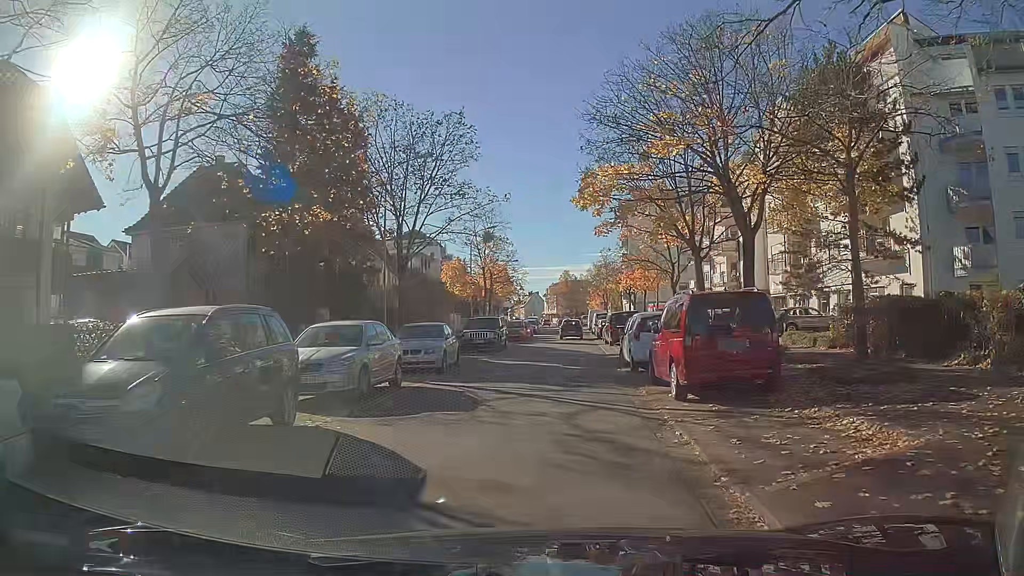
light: Day
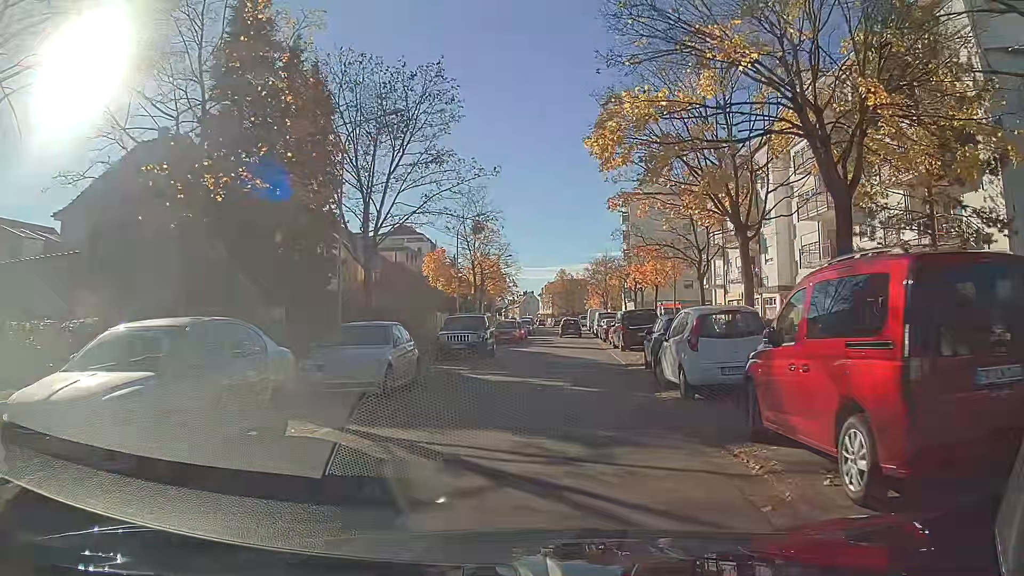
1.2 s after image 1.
(+0.1, +6.9) m; +1°
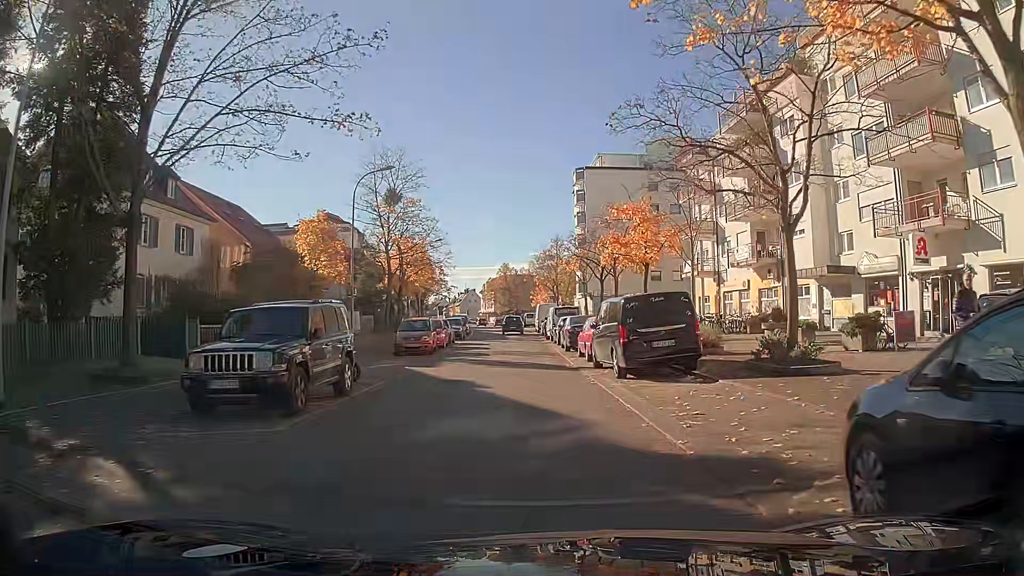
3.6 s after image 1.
(+0.7, +15.4) m; +4°
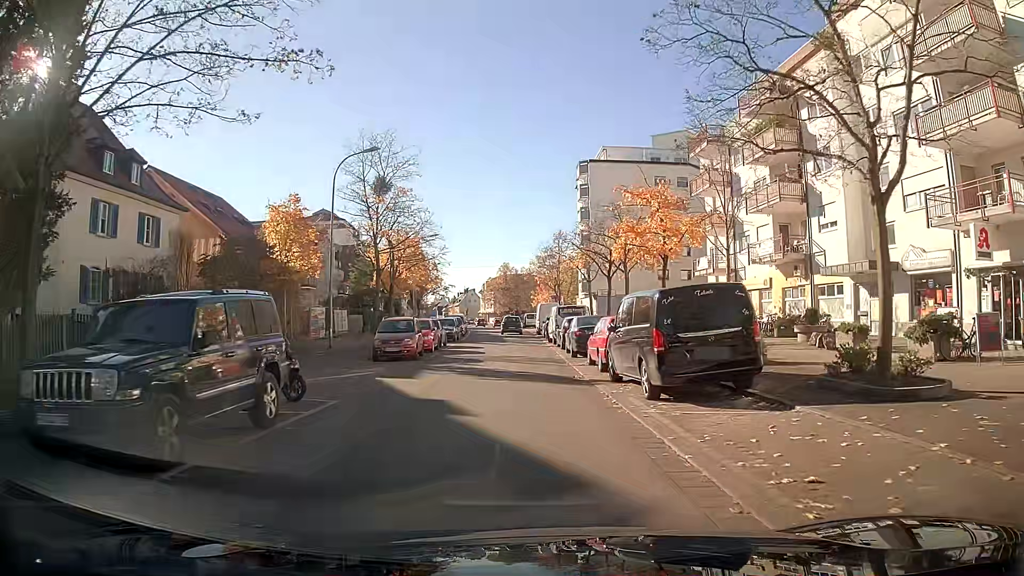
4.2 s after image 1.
(0.0, +3.9) m; 0°
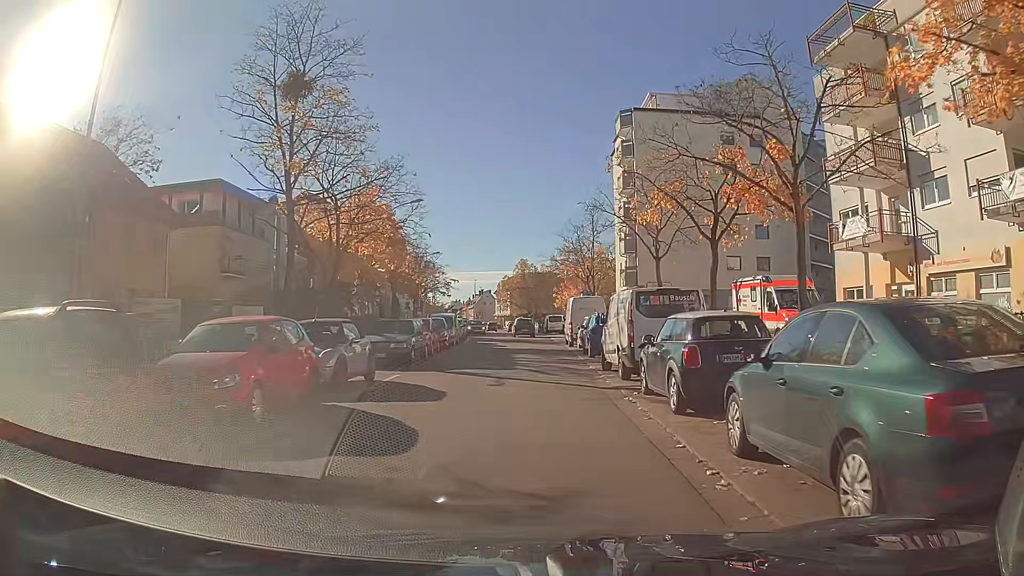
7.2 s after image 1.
(-0.3, +20.0) m; -1°
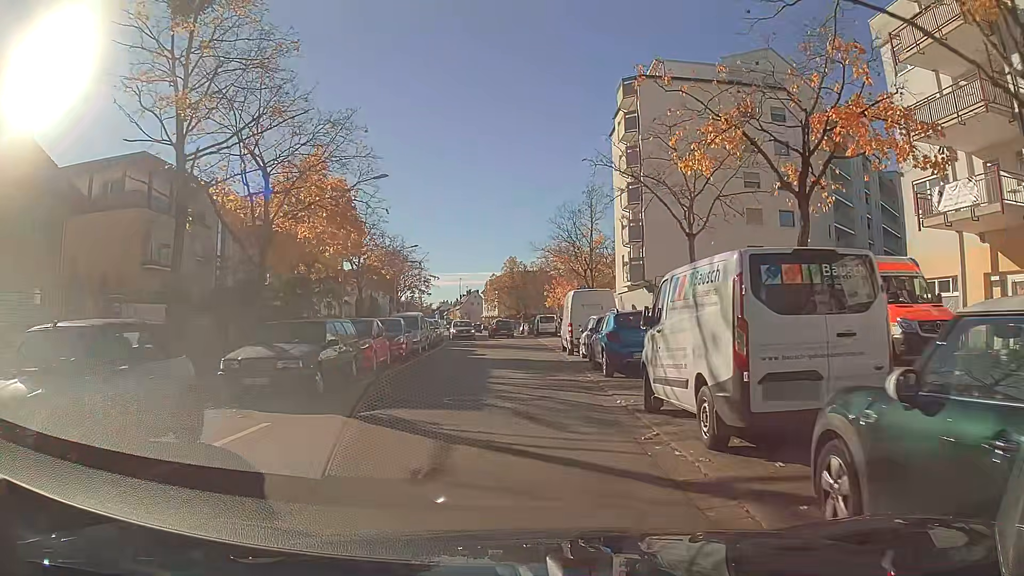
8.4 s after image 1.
(+0.1, +8.1) m; +1°
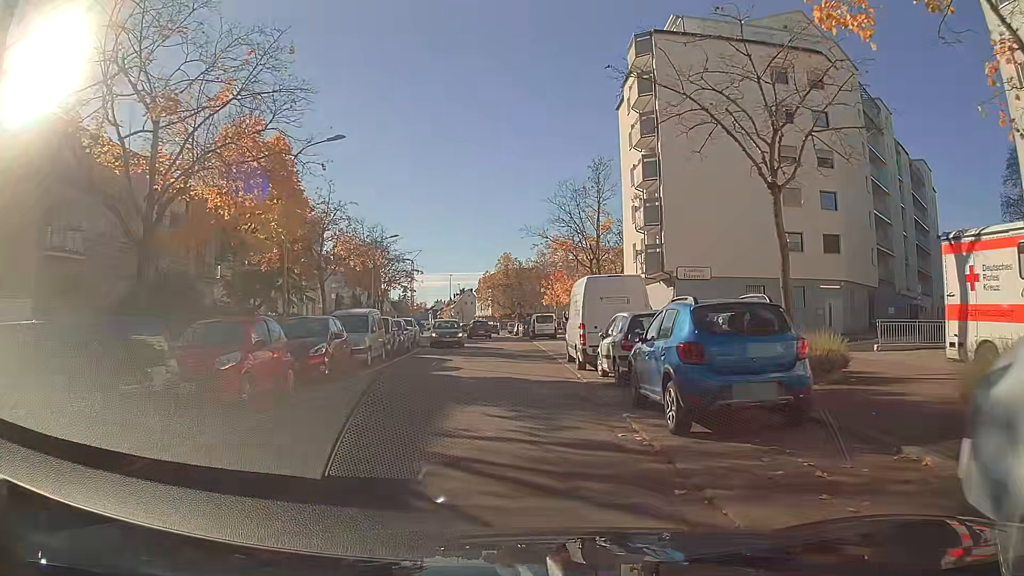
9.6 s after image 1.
(0.0, +8.0) m; 0°
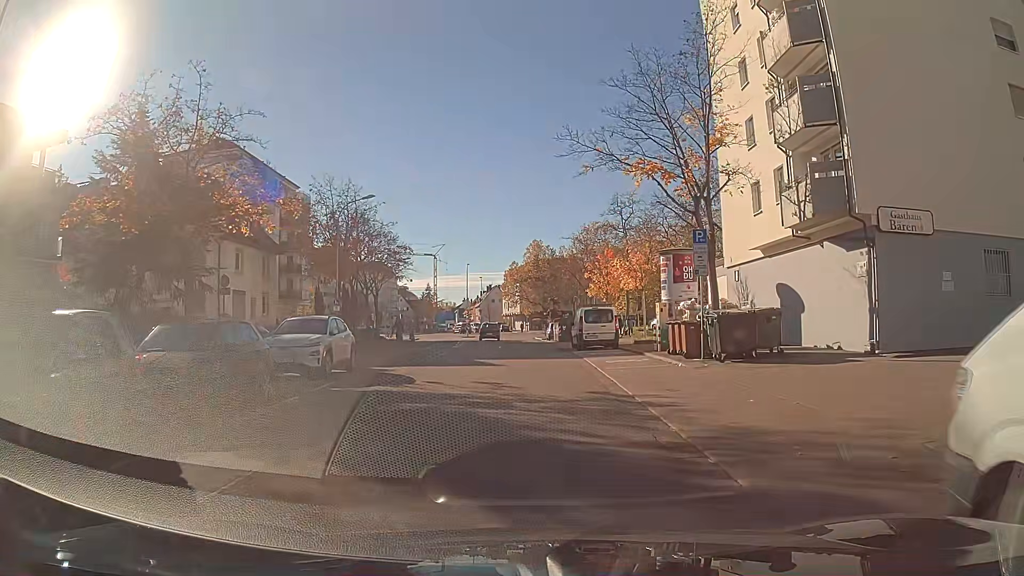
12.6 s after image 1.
(-0.5, +20.0) m; -3°
(0, +10) (0, +20) (-2, +30) (-3, +40) (-3, +50) (-4, +60) (-4, +70) (-5, +80) (-6, +90) (-8, +99) m
